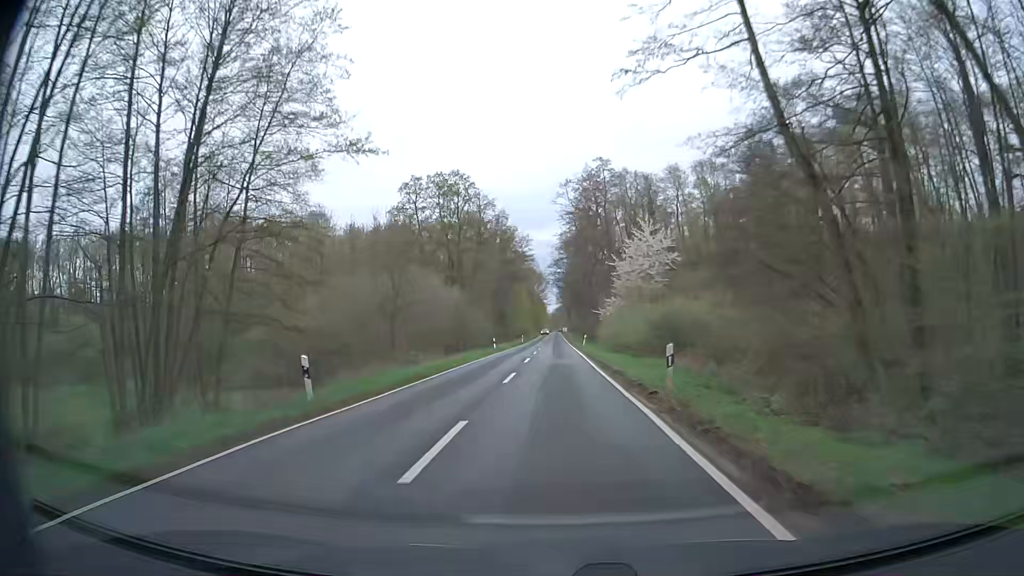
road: secondary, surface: asphalt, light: Day
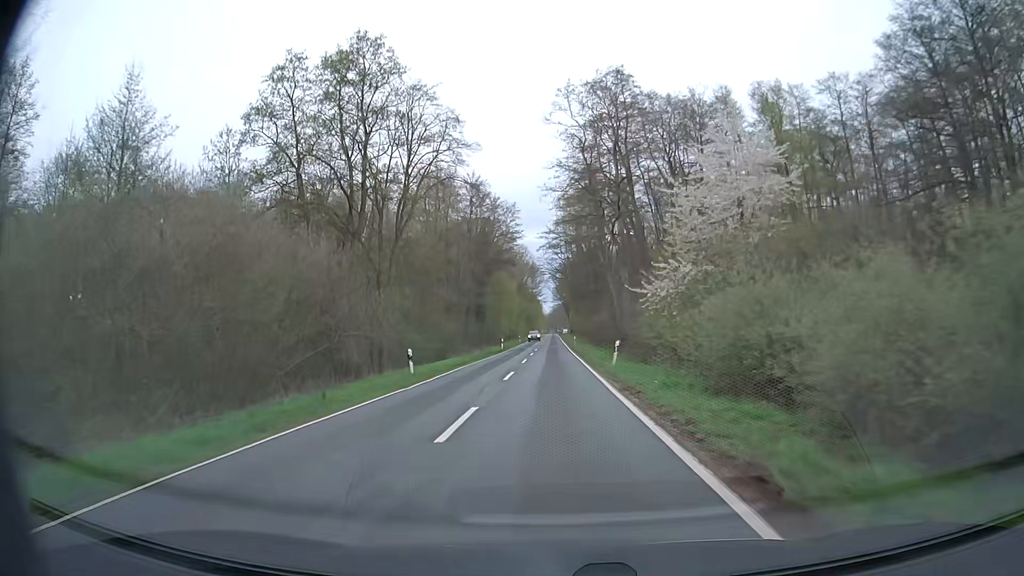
(+0.3, +33.1) m; +1°
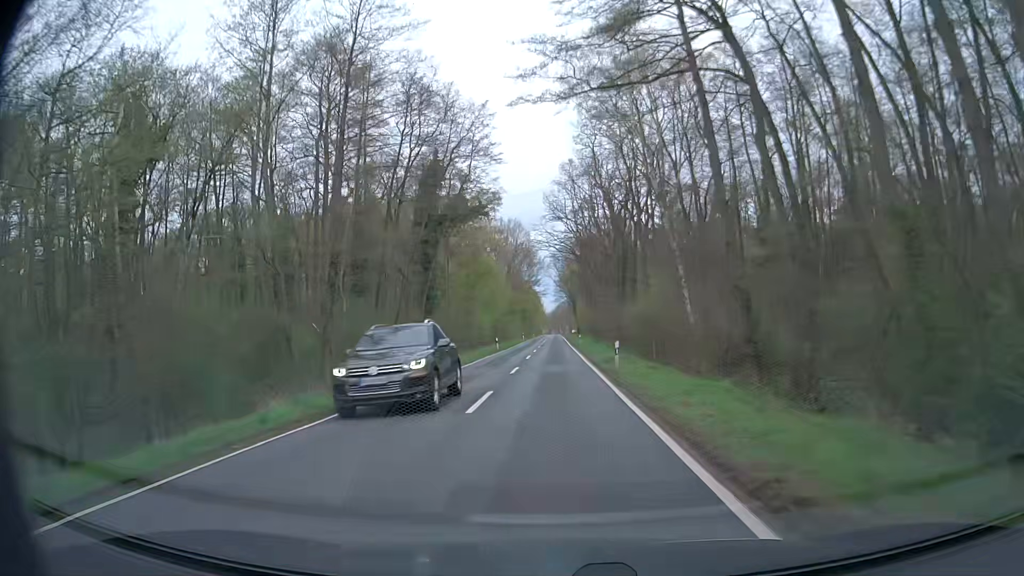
(0.0, +44.3) m; 0°
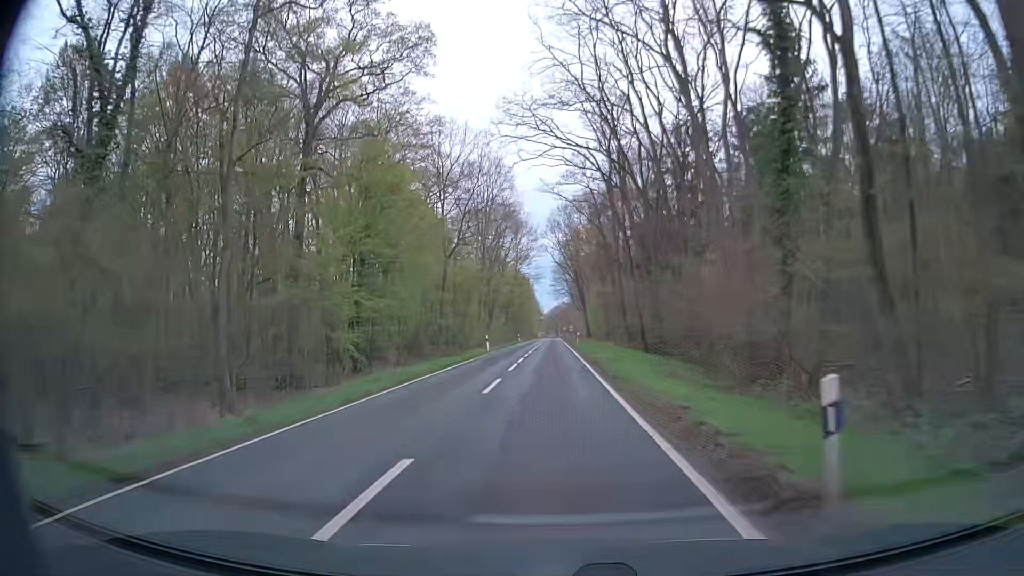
(+0.3, +55.4) m; -1°
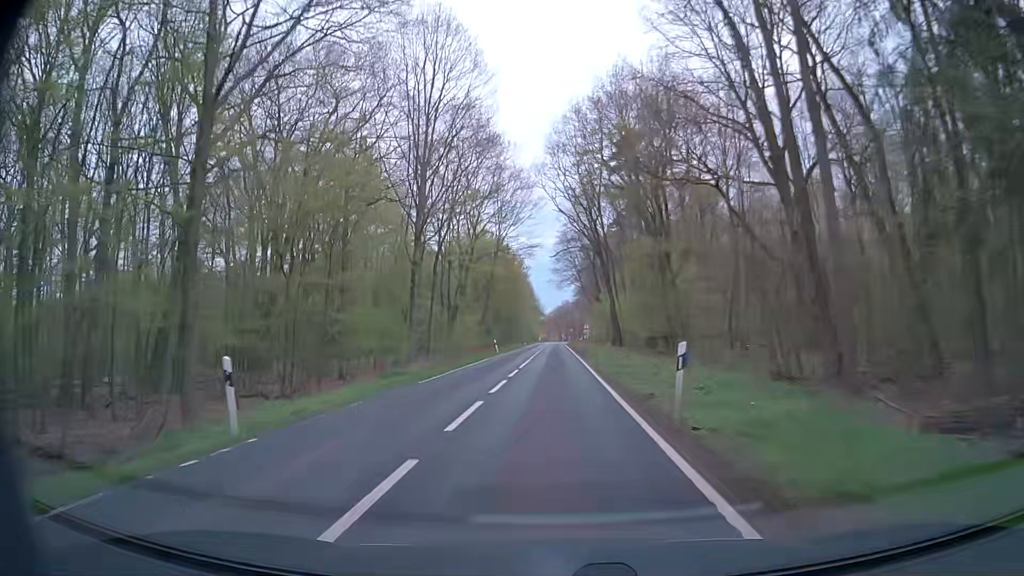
(+0.8, +44.0) m; +1°
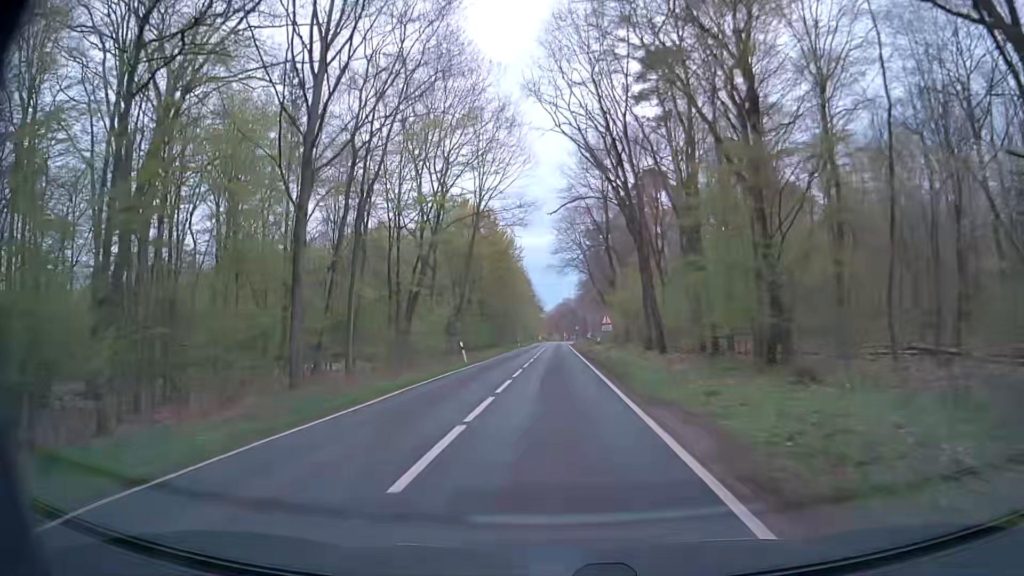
(+0.1, +21.9) m; 0°
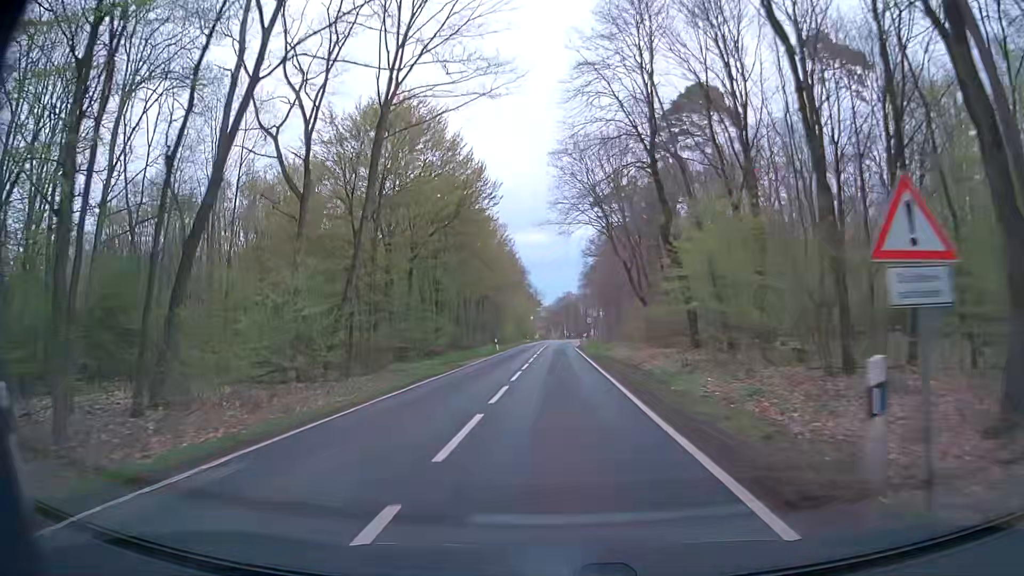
(-0.2, +32.7) m; -1°
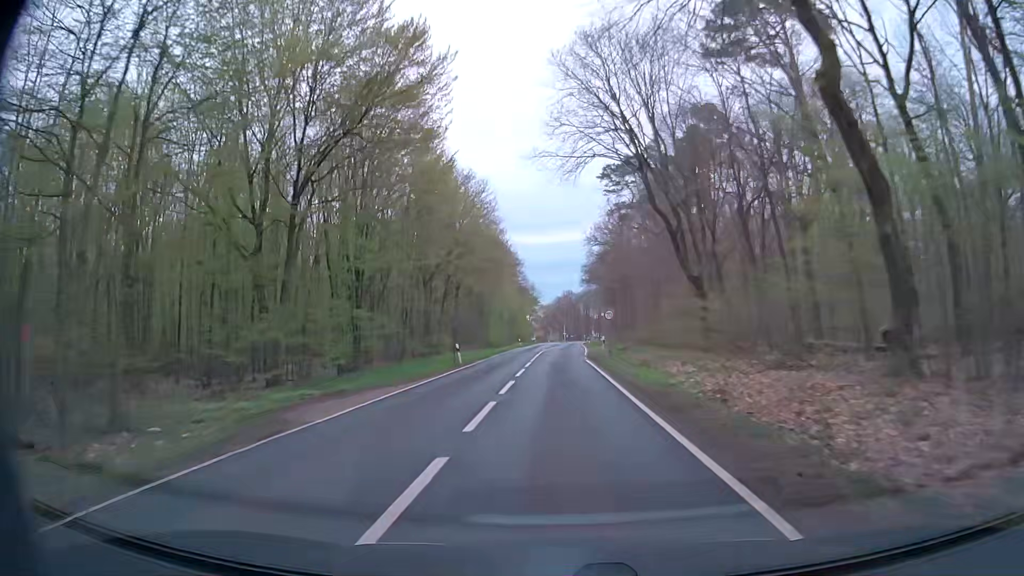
(+0.1, +21.8) m; +1°
(0, +10) (0, +20) (0, +30) (0, +40) (+1, +50) (+1, +60) (+1, +70) (+1, +80) (+2, +90) (+2, +100) m
